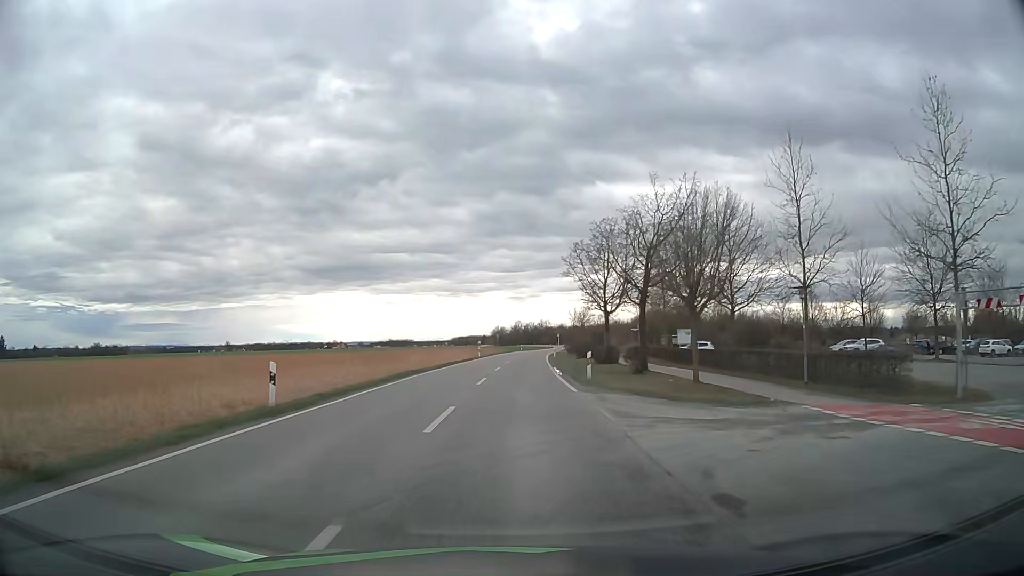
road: tertiary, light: Day
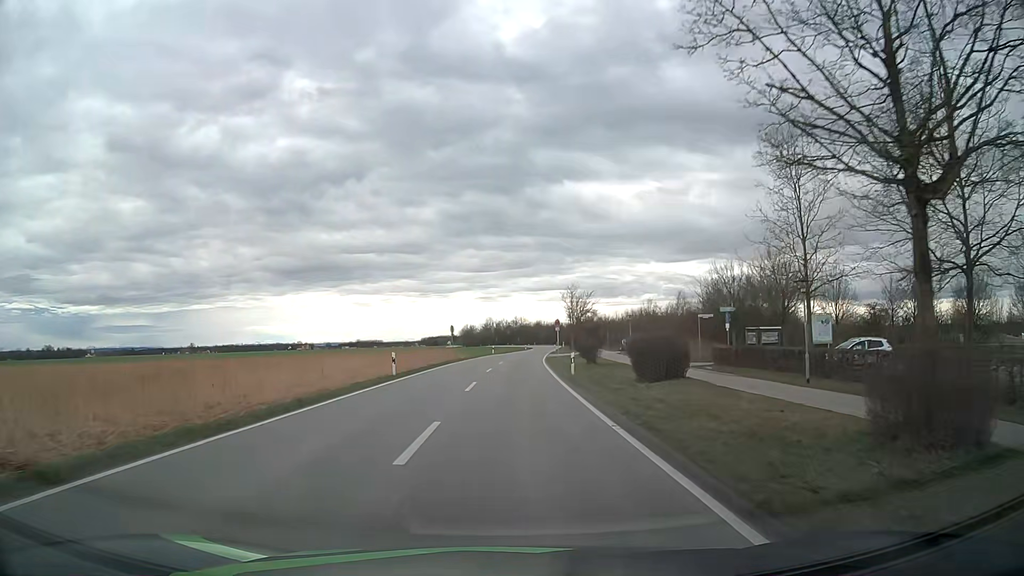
(+0.9, +38.2) m; +3°
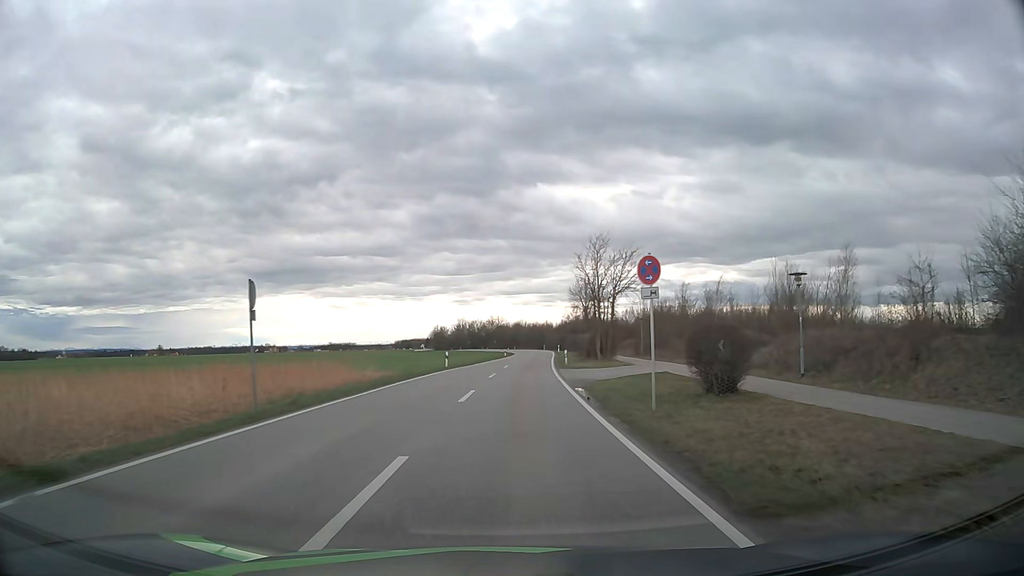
(+0.7, +38.9) m; +2°
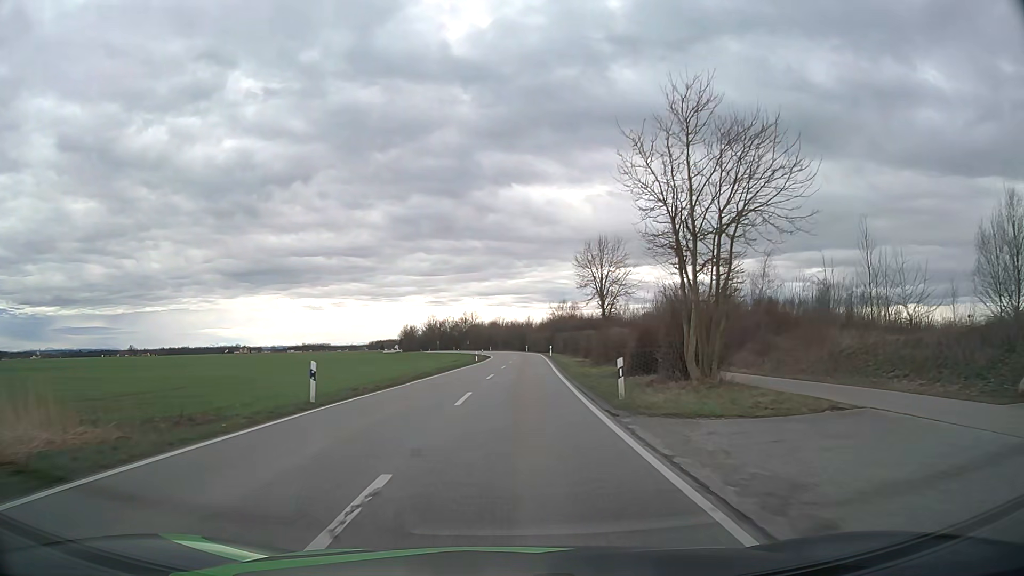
(+0.5, +26.1) m; +2°
